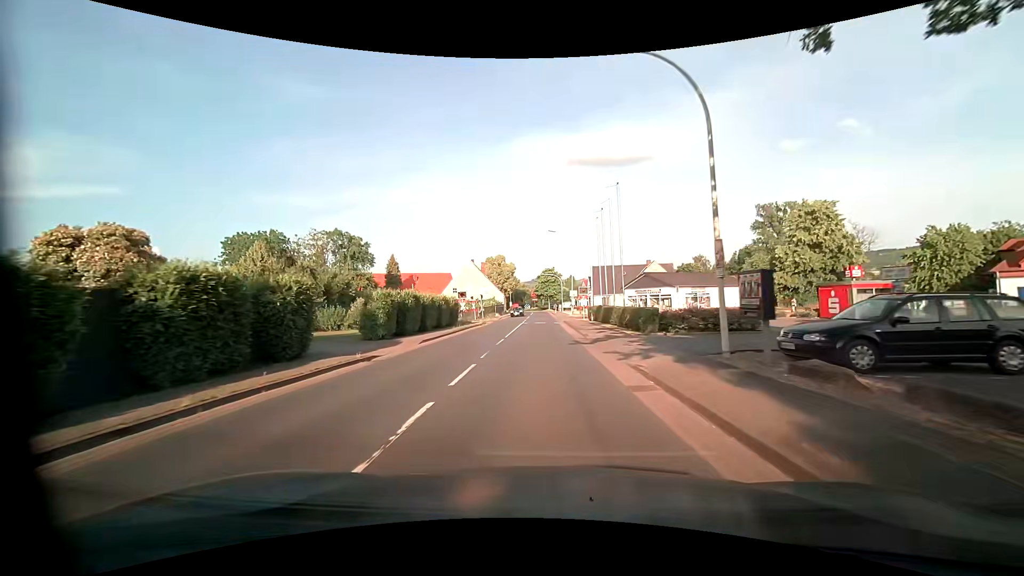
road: primary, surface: asphalt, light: Day
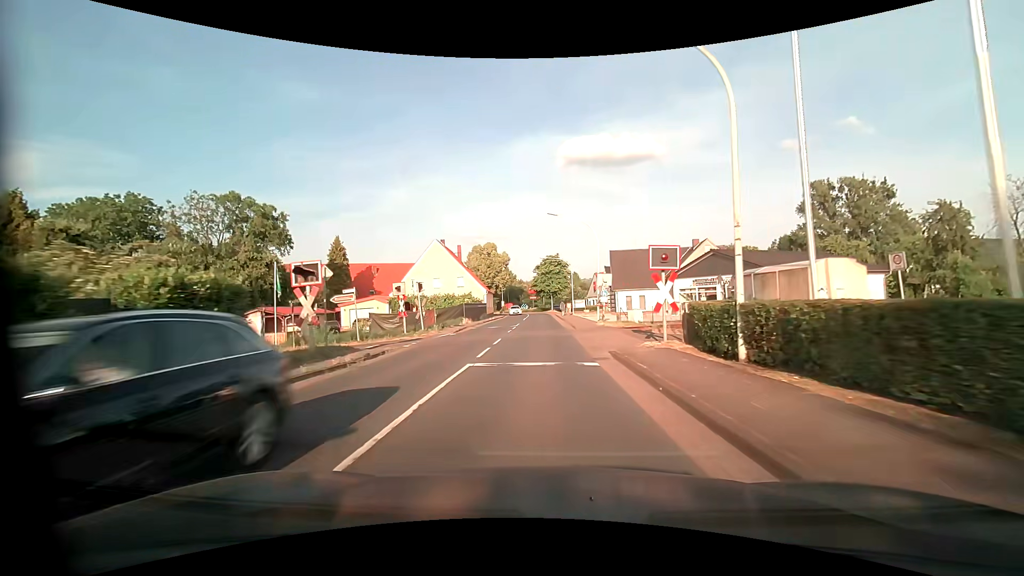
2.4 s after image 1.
(0.0, +30.7) m; 0°
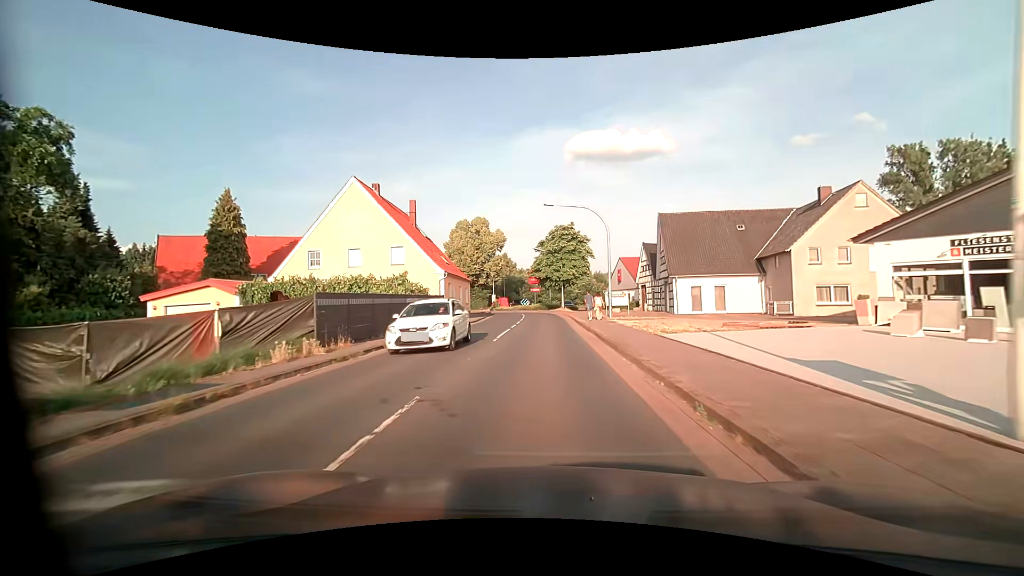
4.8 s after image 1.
(-0.1, +30.5) m; 0°
(0, +10) (0, +20) (0, +30) (0, +40) (-1, +50) (-3, +60) (-6, +69) (-10, +78) (-16, +87) (-21, +95) m
